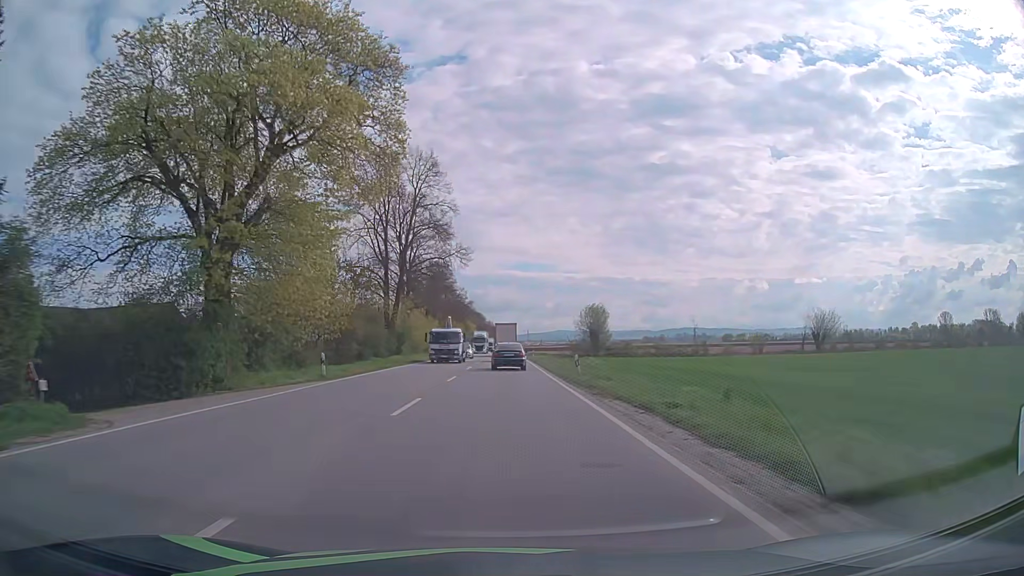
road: primary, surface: asphalt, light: Day
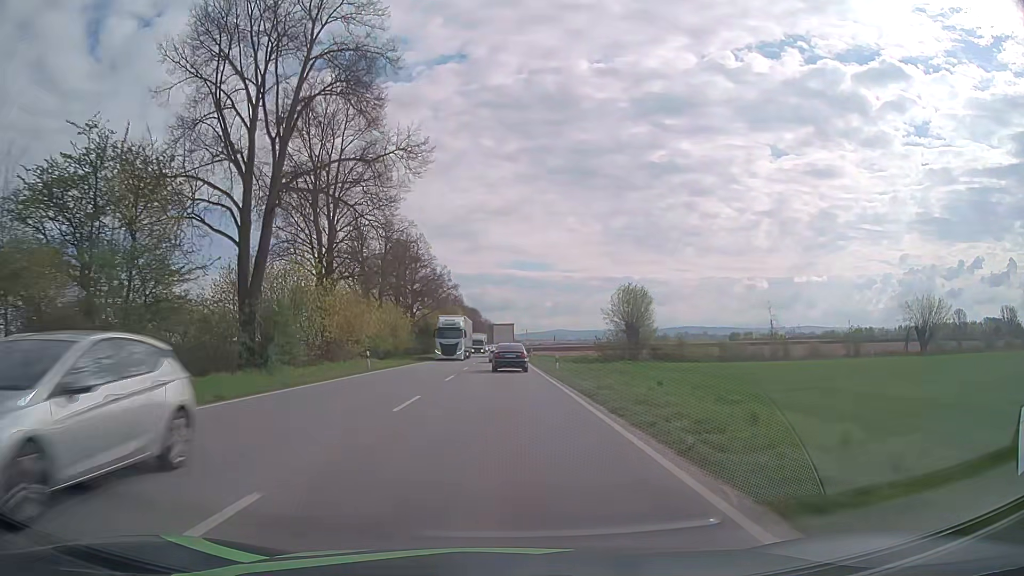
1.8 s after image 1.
(+0.1, +34.9) m; 0°
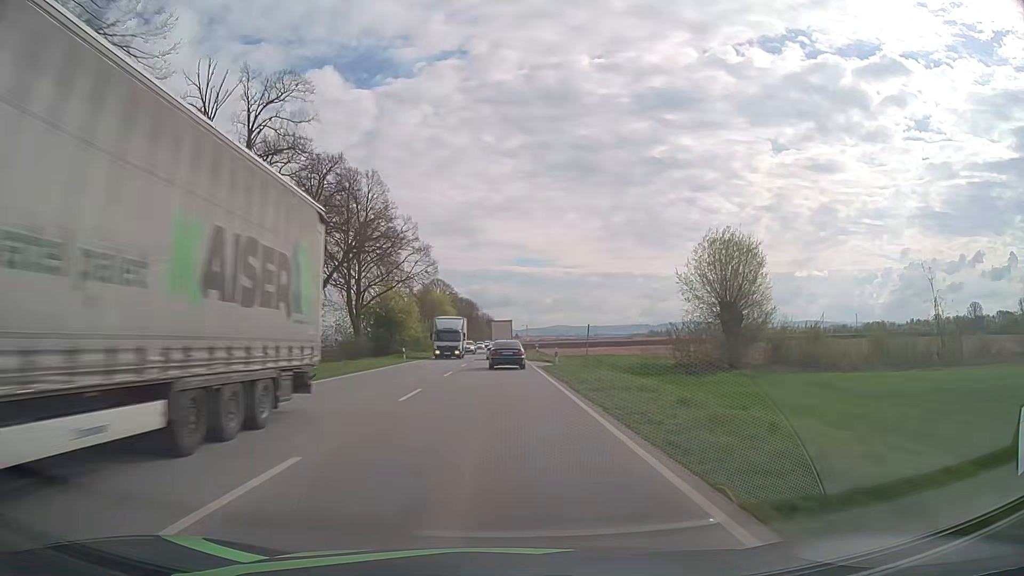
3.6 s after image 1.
(-0.1, +34.3) m; 0°
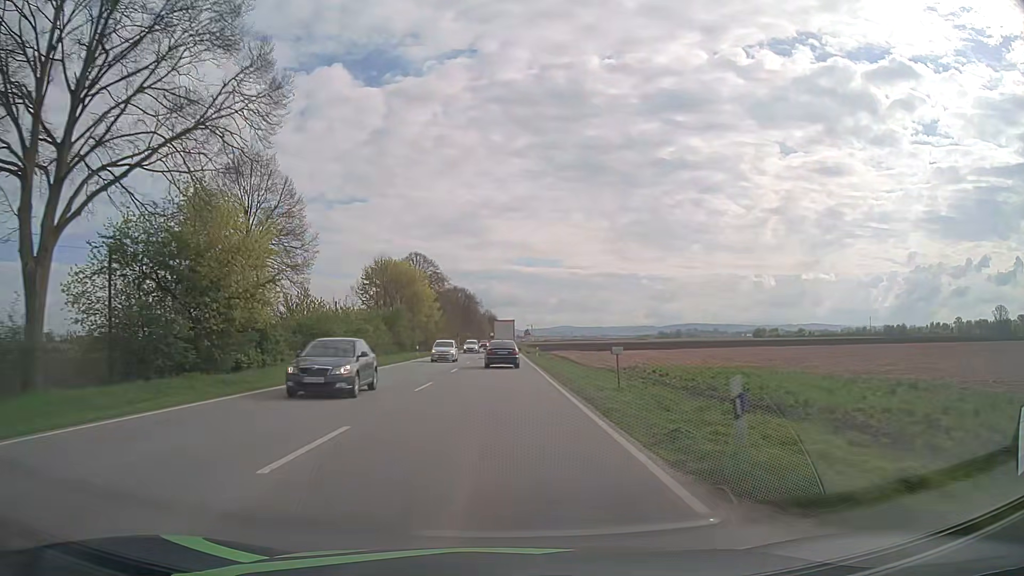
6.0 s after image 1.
(-0.1, +44.4) m; 0°
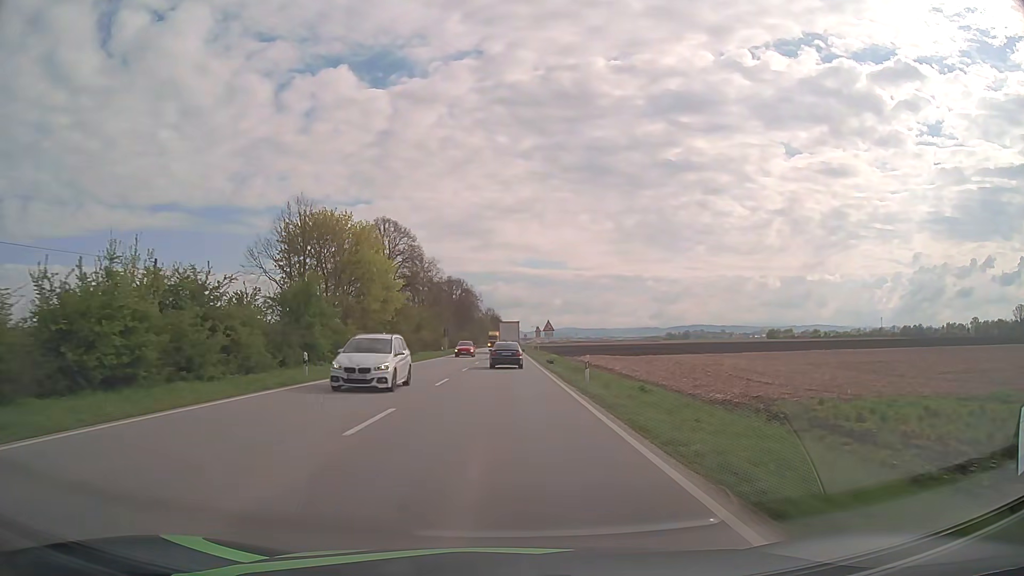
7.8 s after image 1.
(-0.1, +32.9) m; 0°
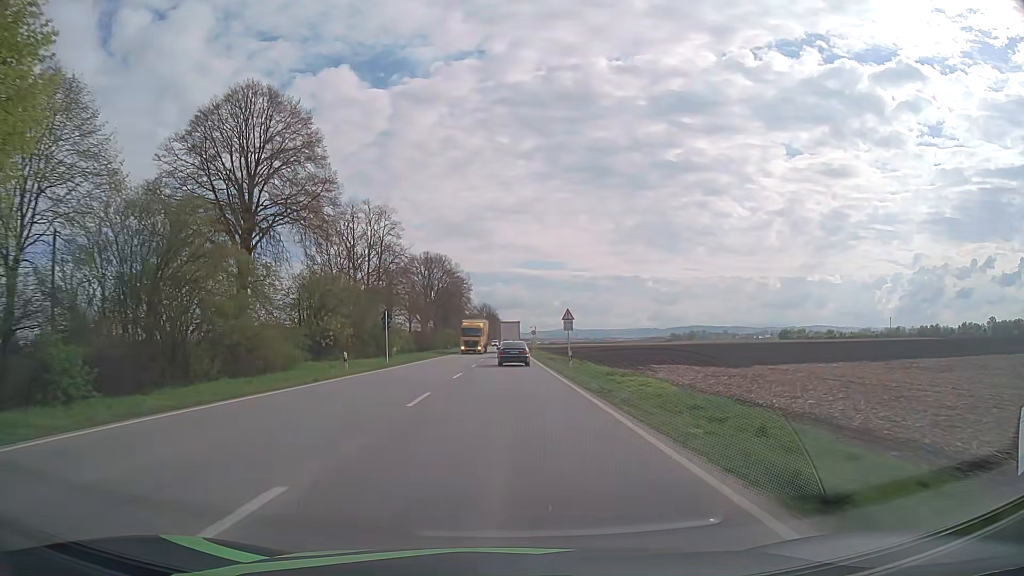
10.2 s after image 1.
(0.0, +43.7) m; 0°
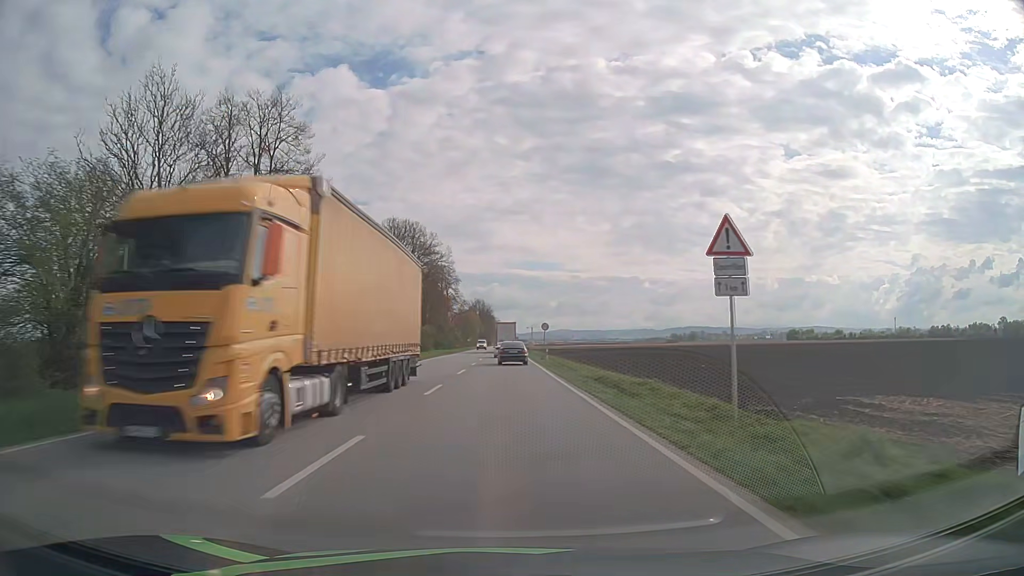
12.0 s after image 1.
(+0.1, +32.3) m; +1°
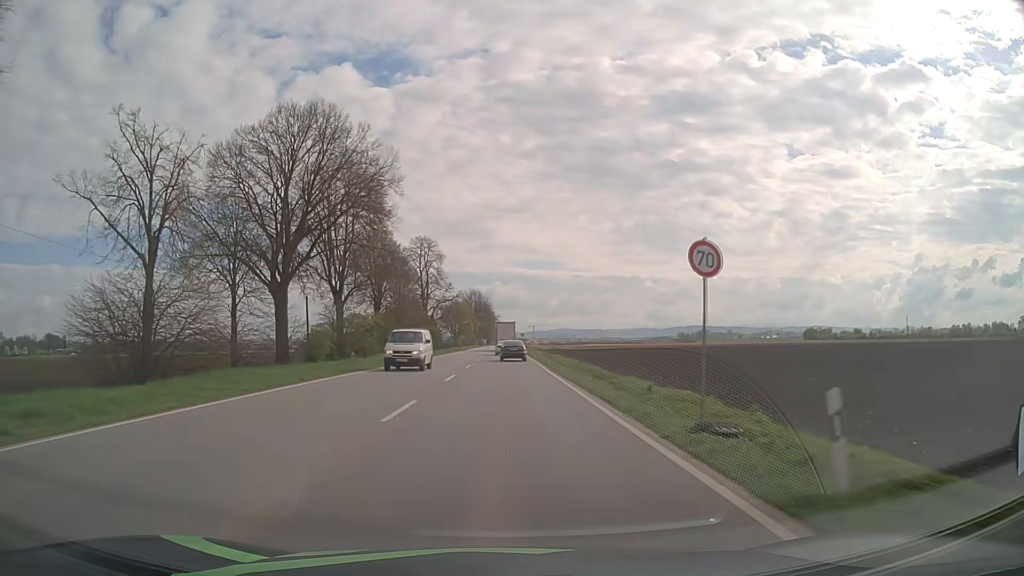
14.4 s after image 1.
(-0.1, +42.1) m; 0°
(0, +10) (0, +20) (0, +30) (0, +40) (0, +50) (0, +60) (0, +70) (0, +80) (0, +90) (0, +100) m
